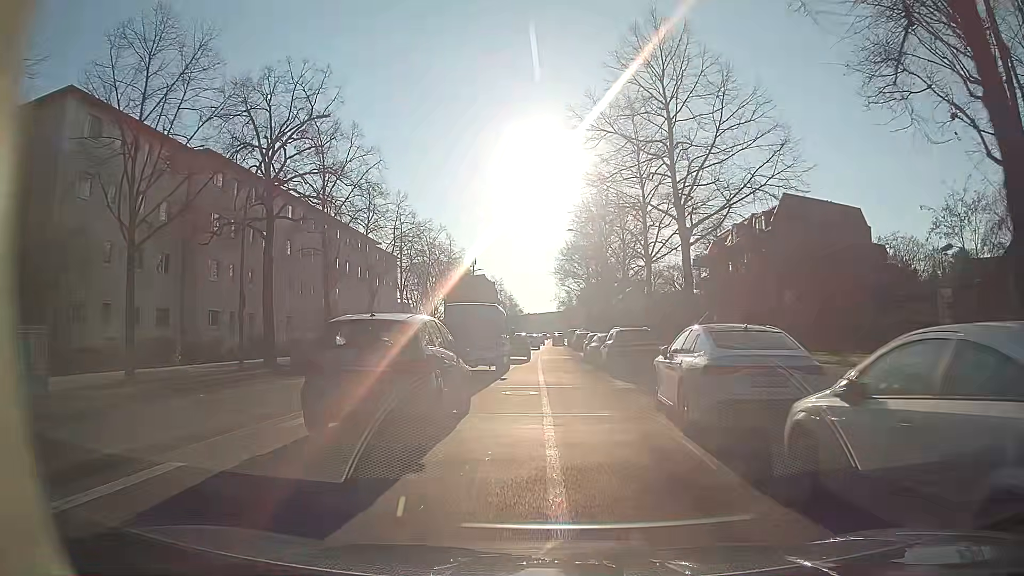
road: secondary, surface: asphalt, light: Day
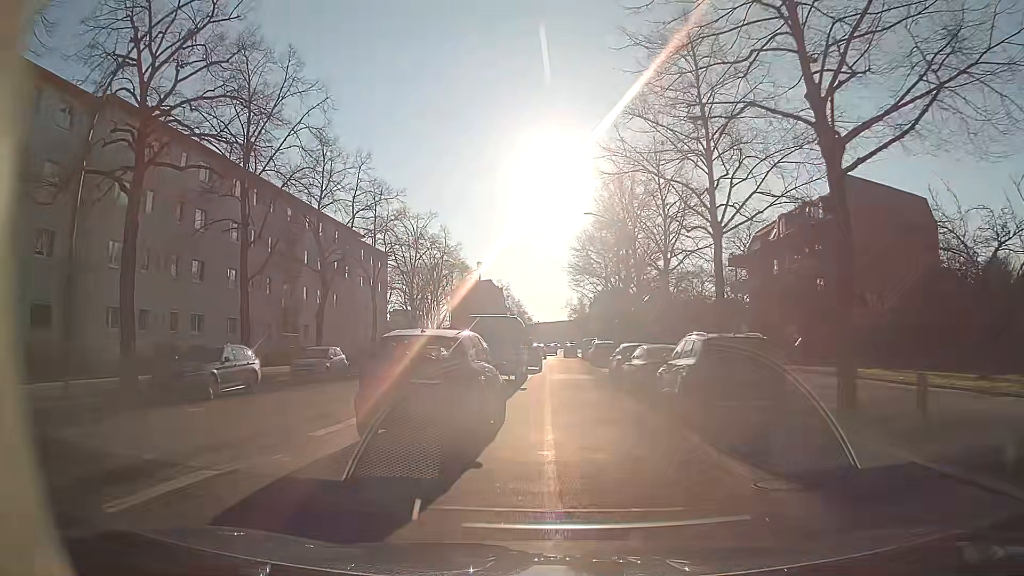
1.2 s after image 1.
(0.0, +11.9) m; 0°
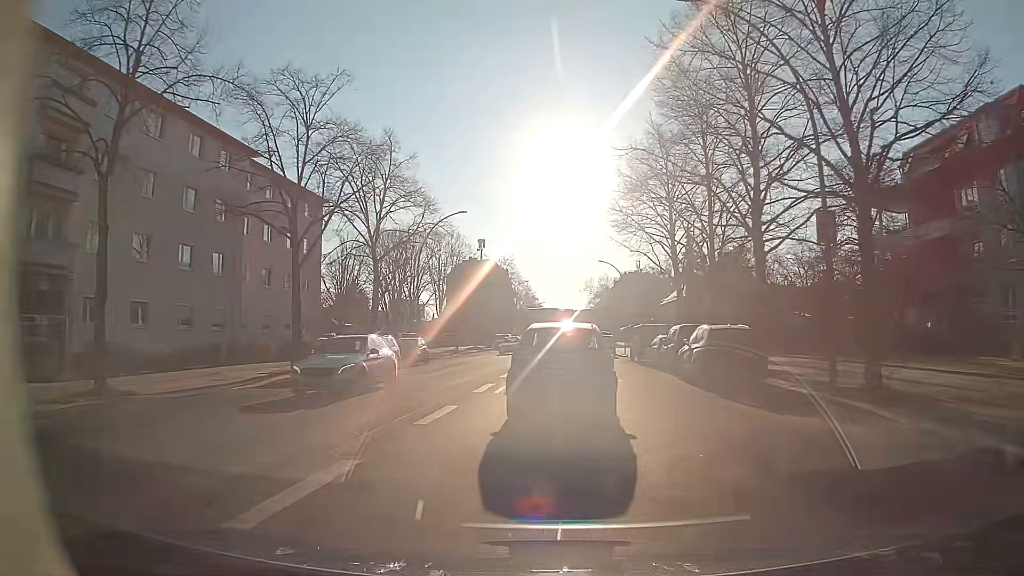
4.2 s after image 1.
(-0.7, +29.5) m; -1°
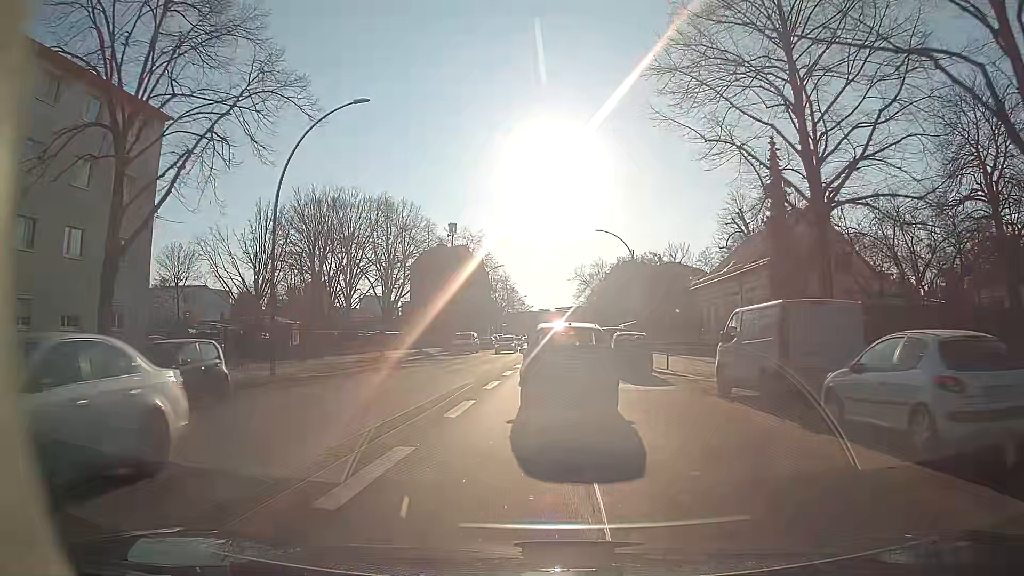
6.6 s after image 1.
(+0.2, +23.3) m; +1°
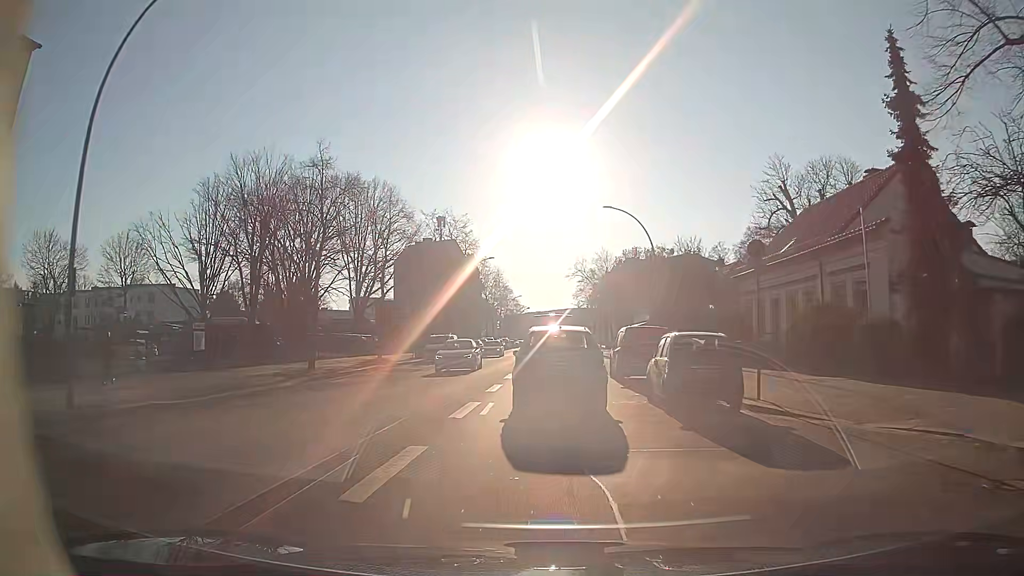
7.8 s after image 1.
(0.0, +11.7) m; +1°
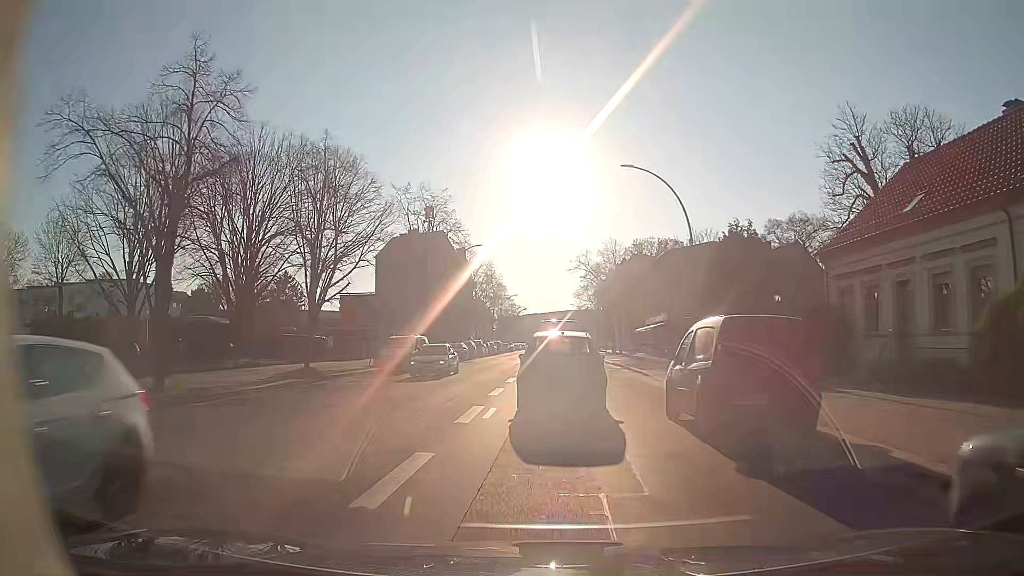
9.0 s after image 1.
(-0.2, +12.2) m; -1°
